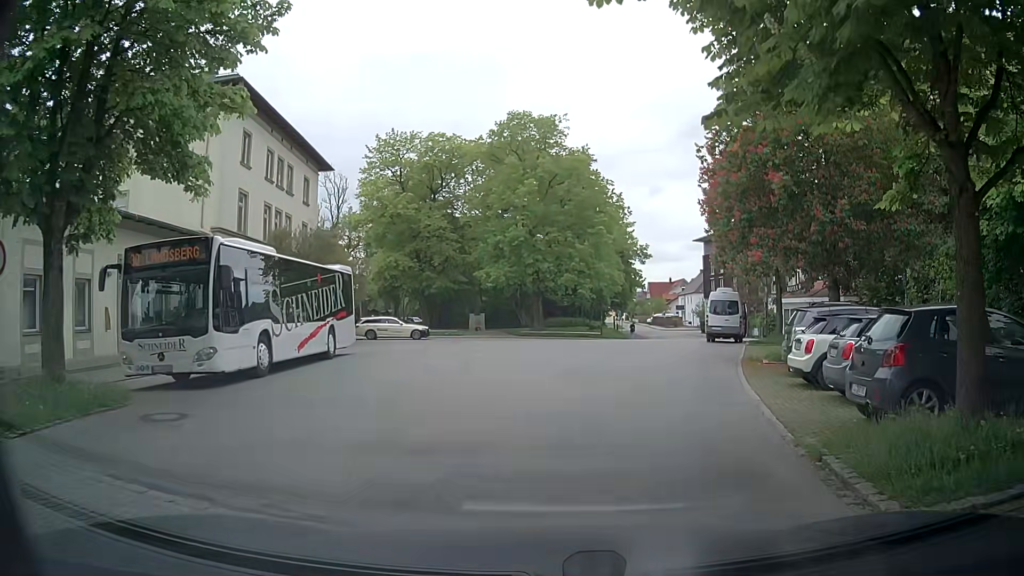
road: residential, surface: asphalt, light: Day
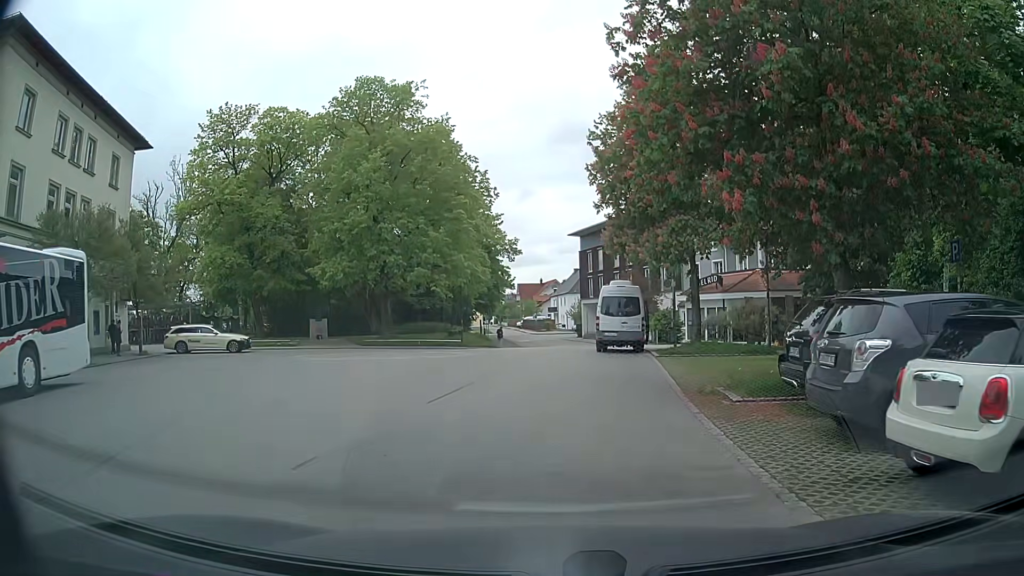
(+1.0, +9.0) m; +10°
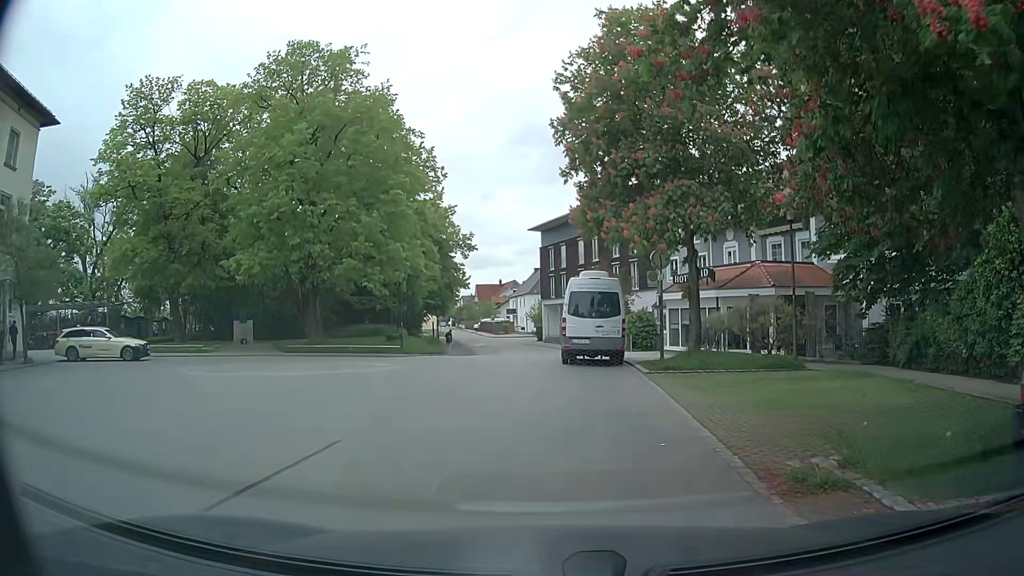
(+0.3, +6.6) m; +5°
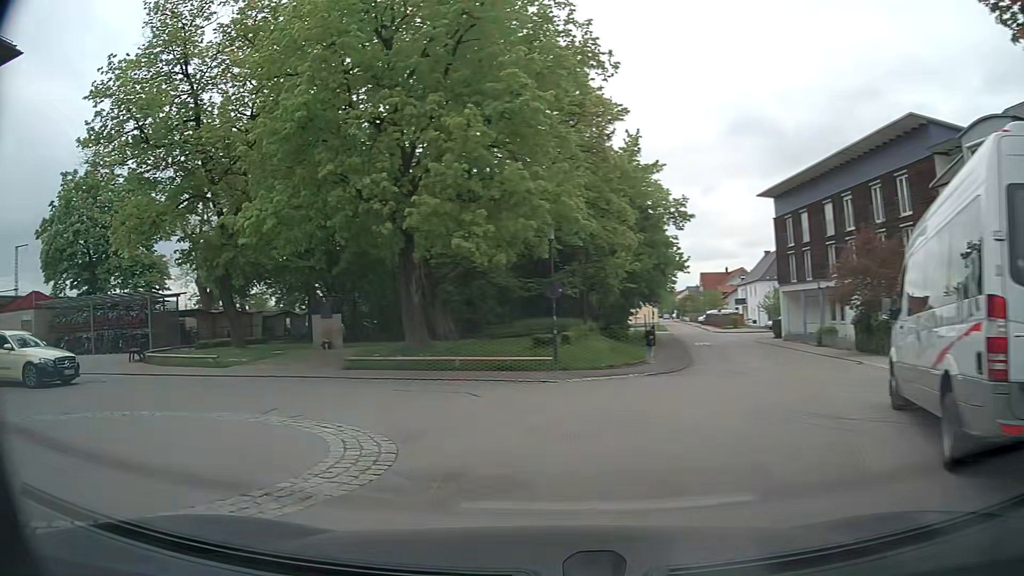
(-0.9, +16.1) m; -22°
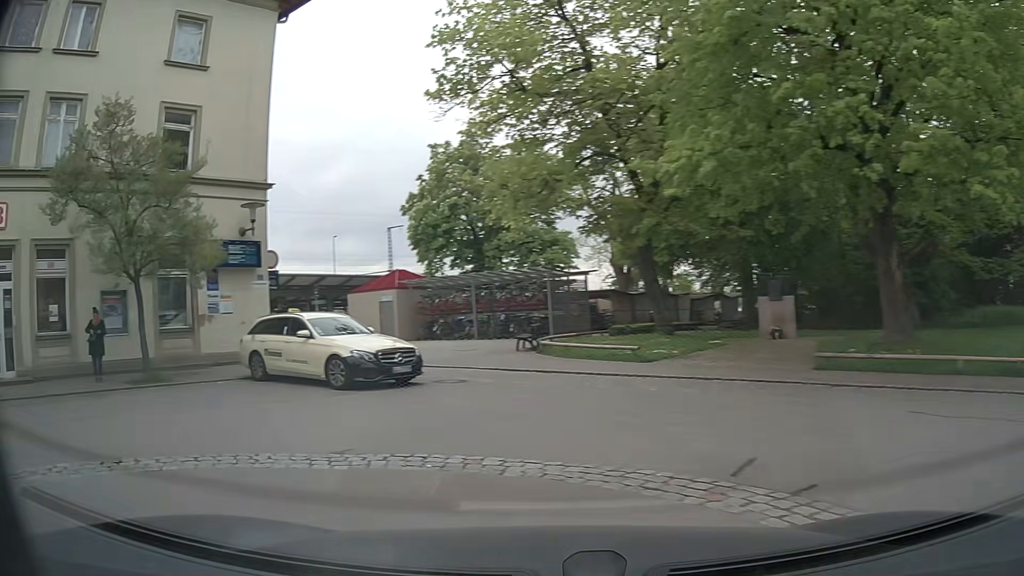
(-1.5, +5.2) m; -33°
